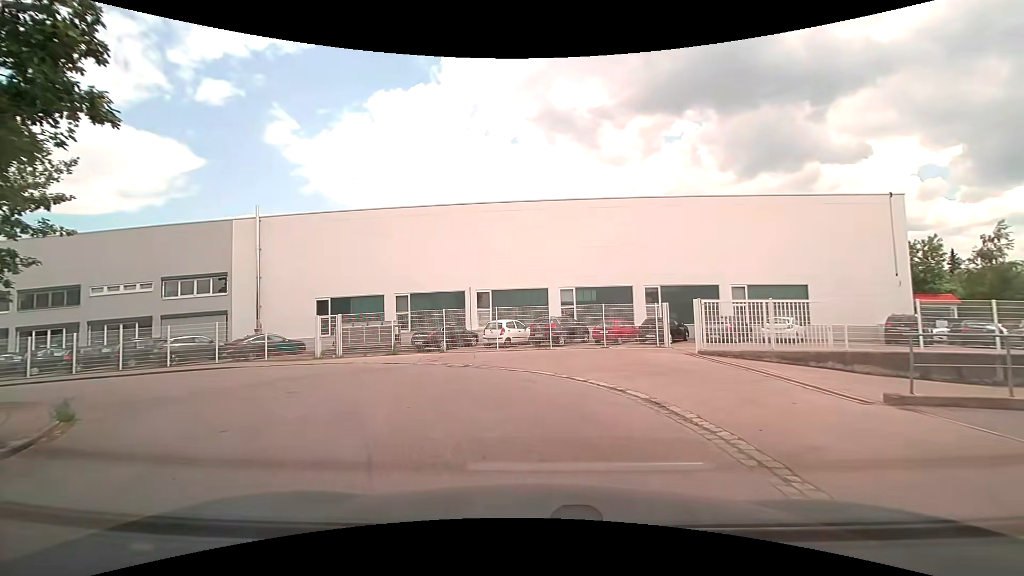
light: Day
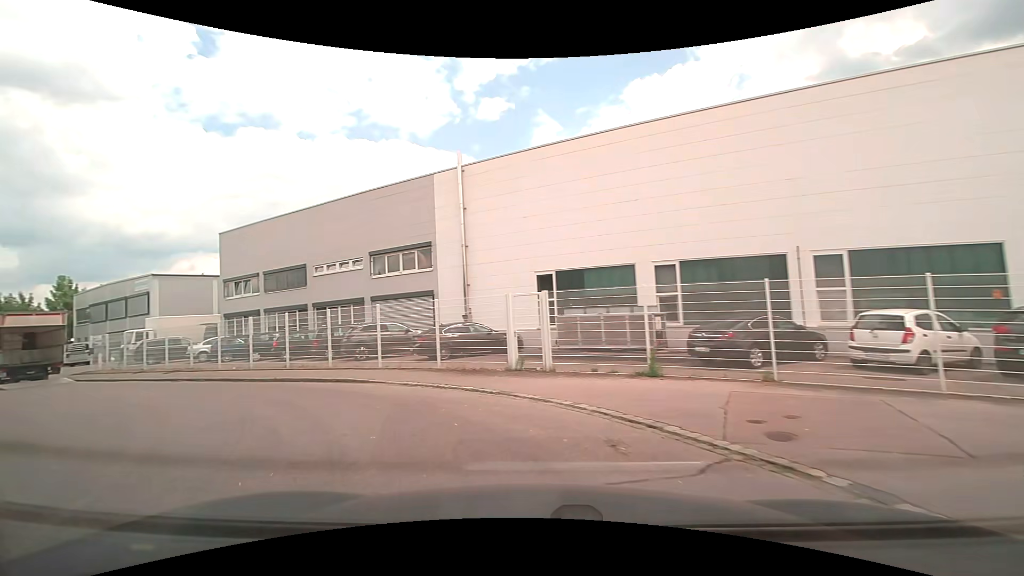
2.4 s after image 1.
(-2.4, +12.8) m; -30°
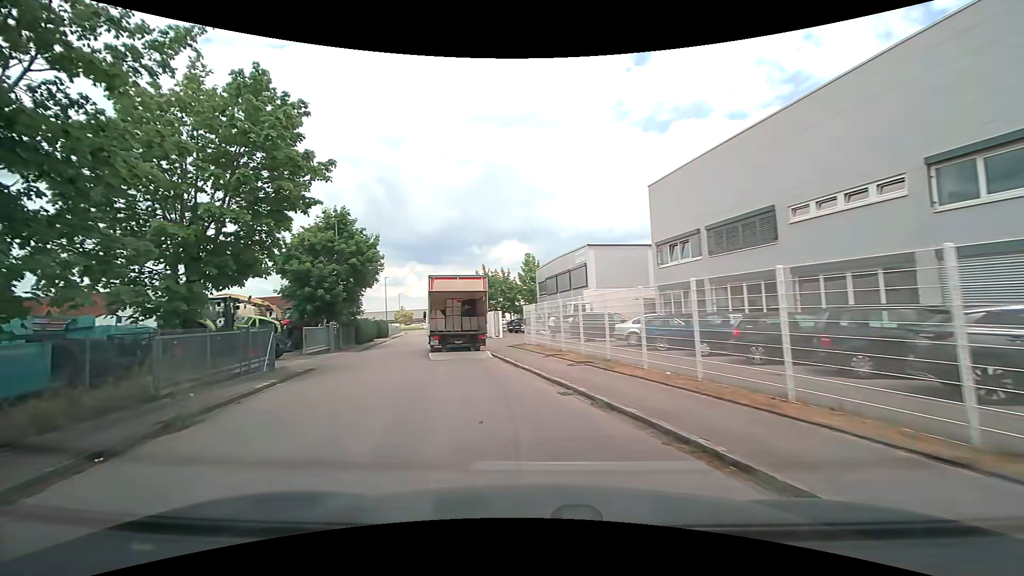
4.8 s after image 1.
(-4.9, +11.3) m; -48°
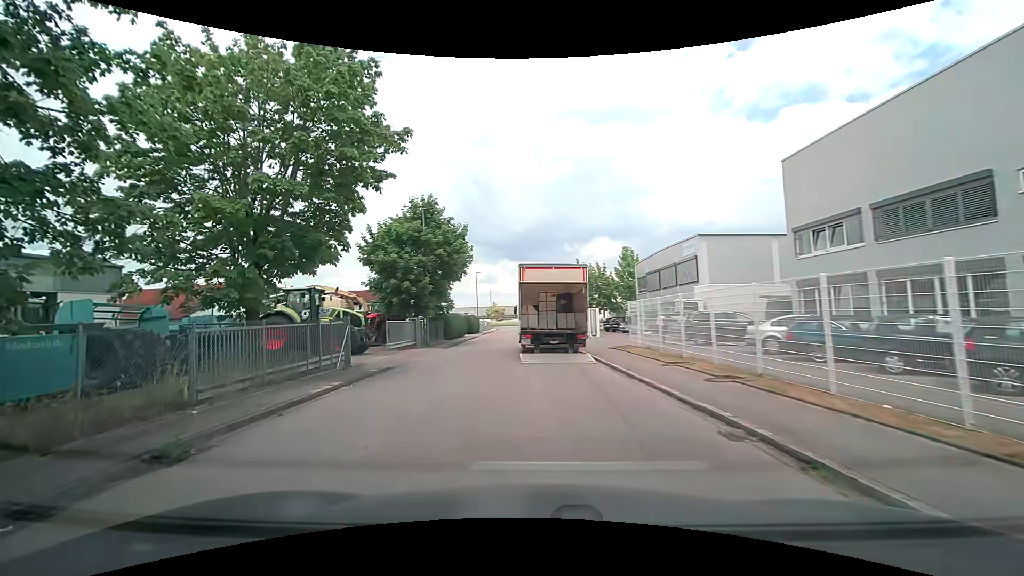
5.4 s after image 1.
(-0.3, +3.2) m; -10°
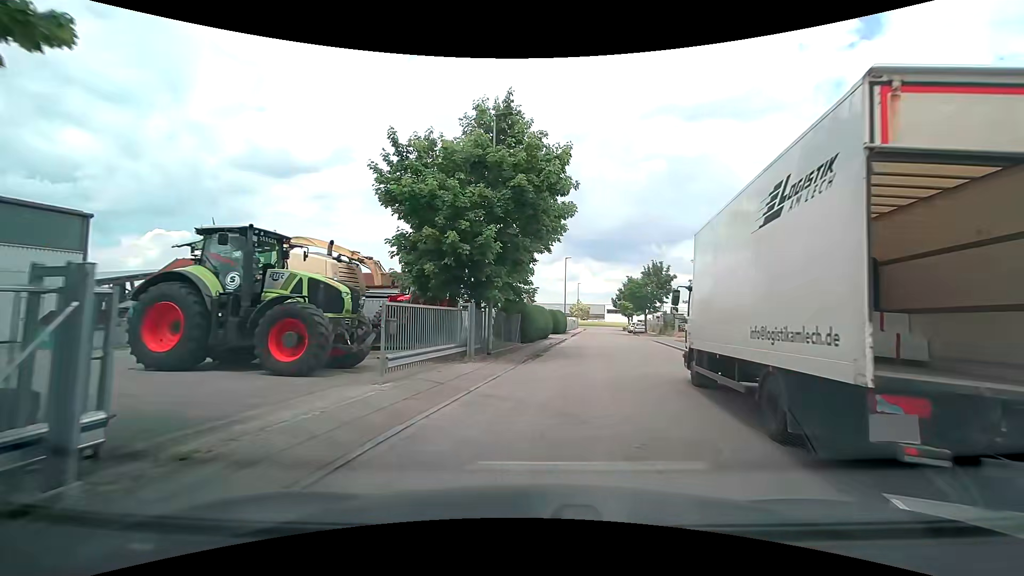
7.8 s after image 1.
(-2.3, +14.2) m; -10°
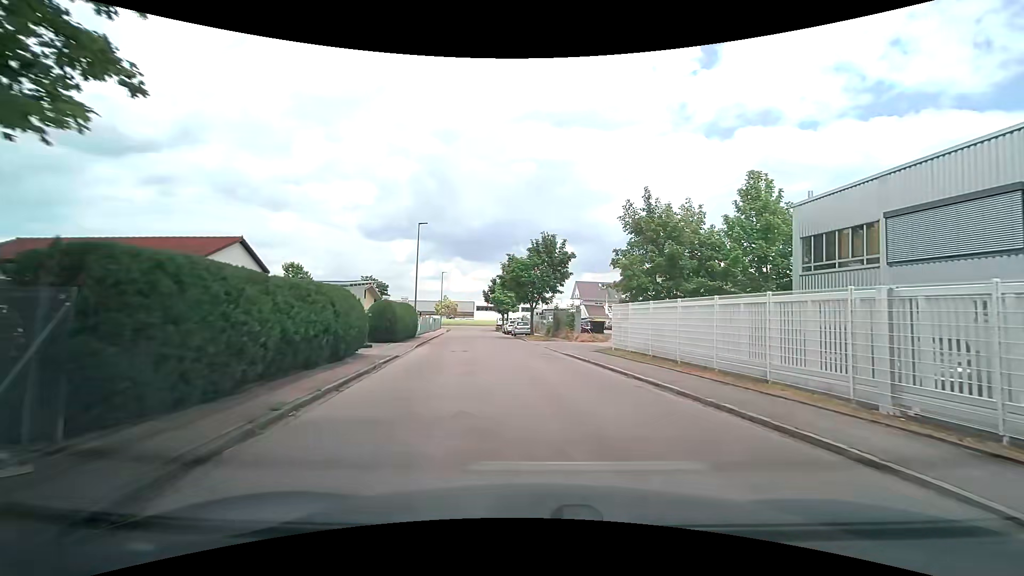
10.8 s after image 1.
(+2.1, +19.9) m; +14°
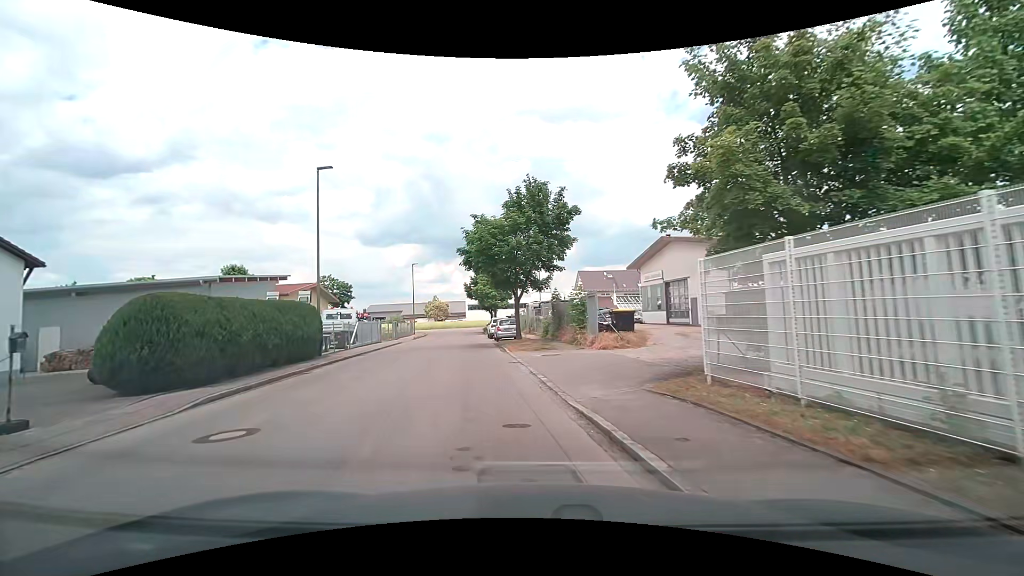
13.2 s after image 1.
(+1.1, +15.5) m; +1°
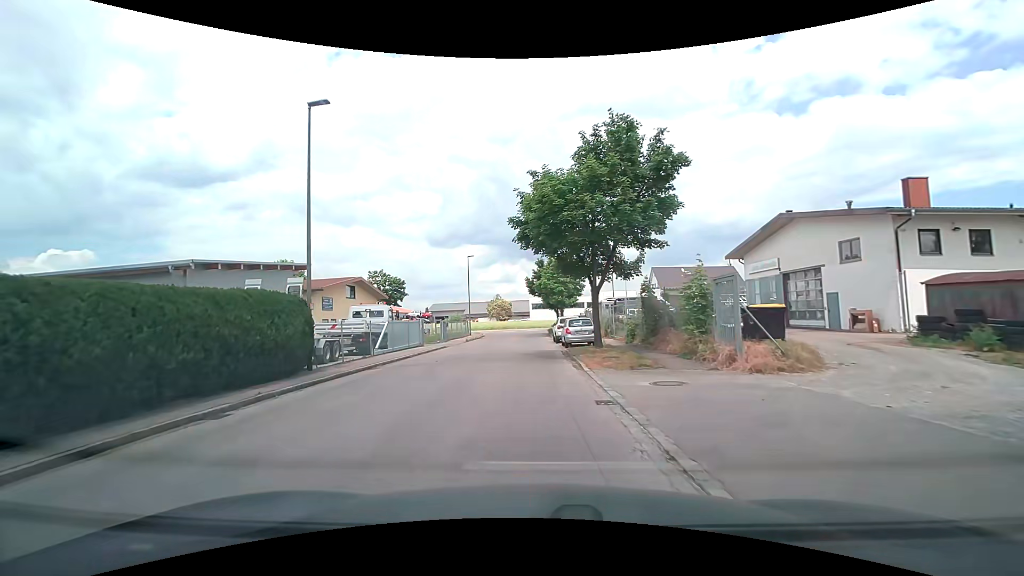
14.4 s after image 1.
(-0.5, +7.9) m; -8°
